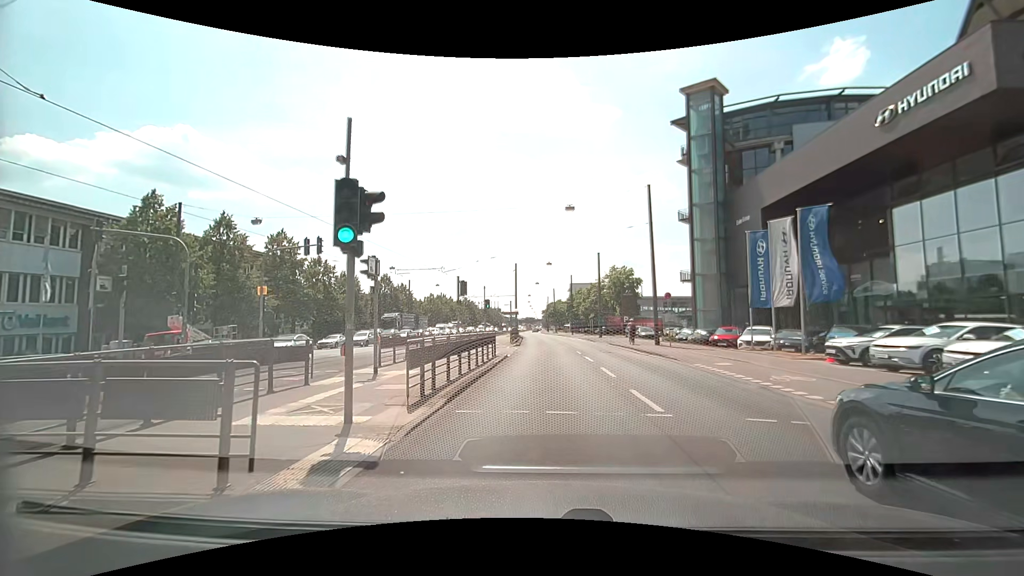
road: primary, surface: asphalt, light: Day
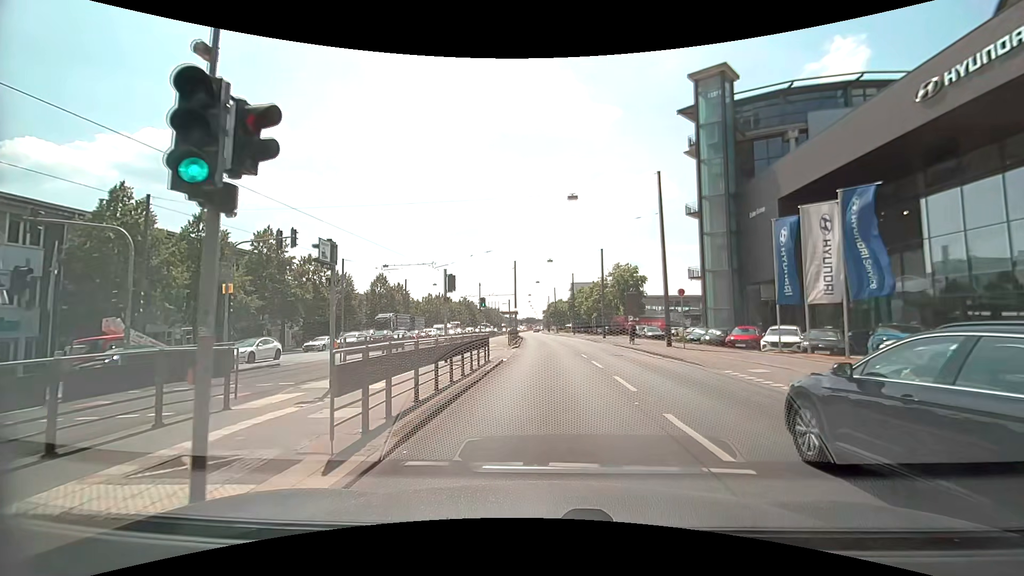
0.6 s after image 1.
(0.0, +3.1) m; 0°
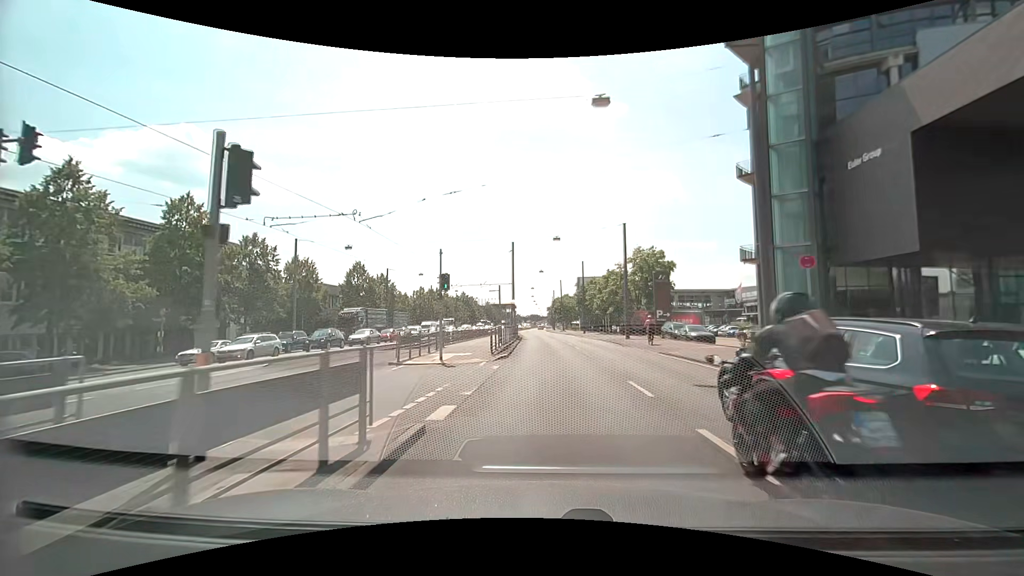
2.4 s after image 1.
(-0.1, +13.7) m; -1°
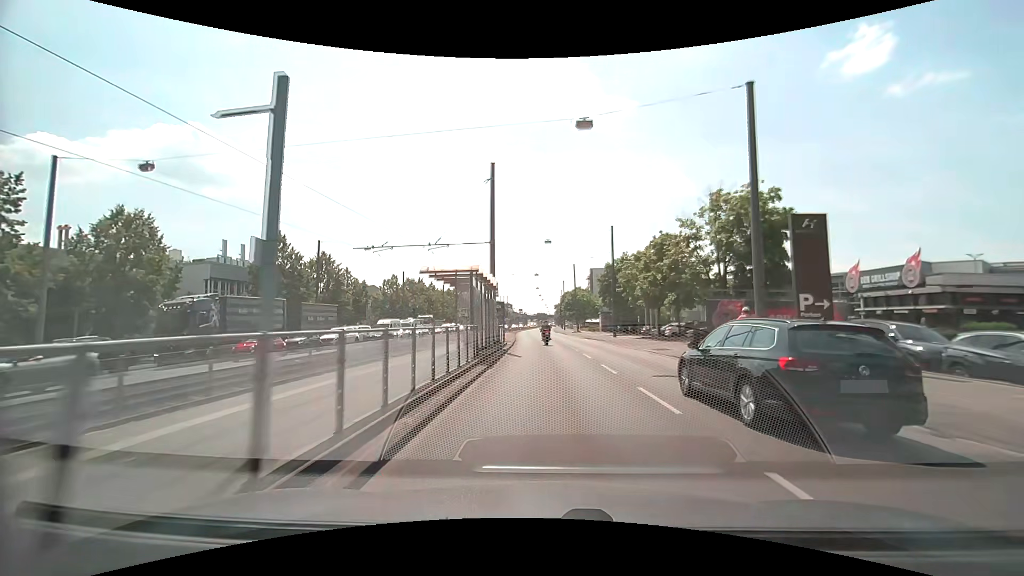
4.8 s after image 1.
(-0.1, +26.5) m; -1°
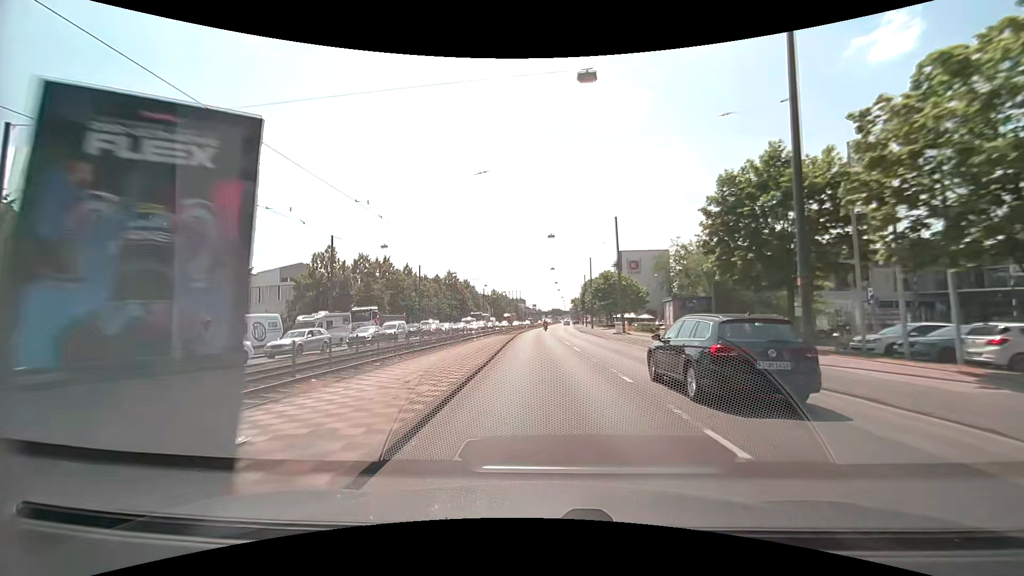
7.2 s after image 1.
(-0.6, +33.0) m; -2°
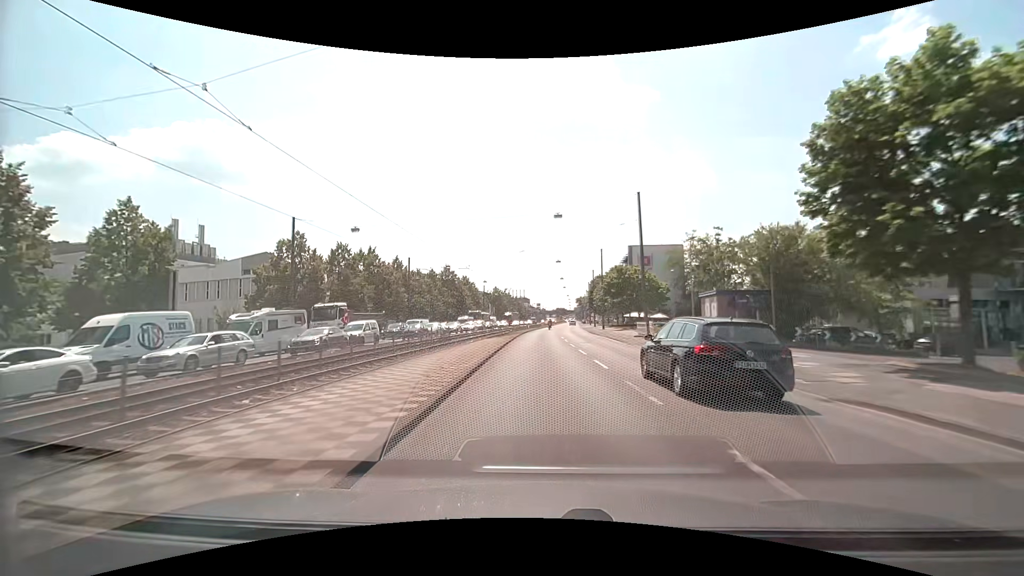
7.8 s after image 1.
(-0.1, +8.7) m; -1°
(0, +10) (0, +20) (0, +30) (0, +40) (0, +50) (0, +60) (+1, +70) (+1, +80) (+2, +90) (+2, +100) m
